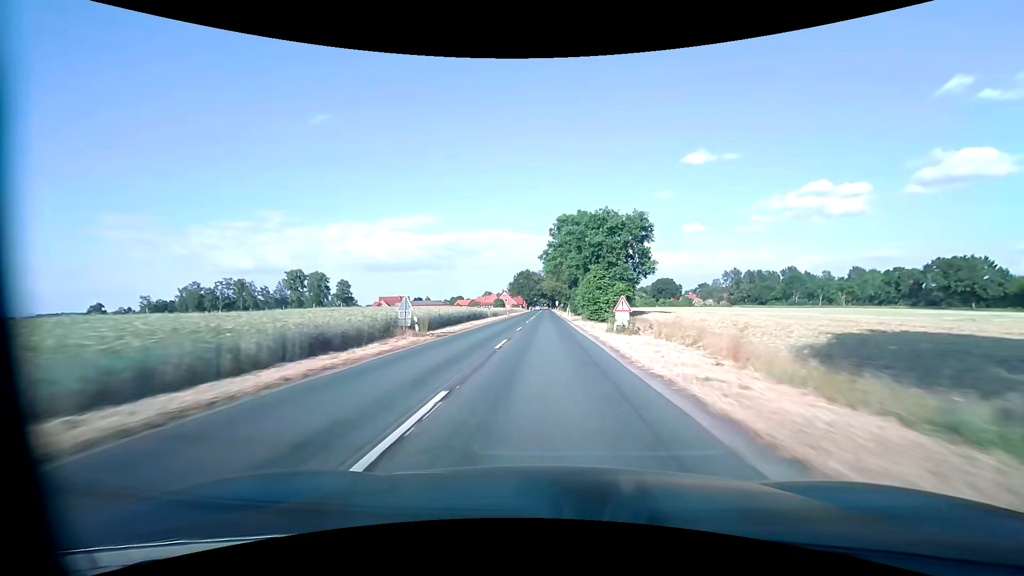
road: secondary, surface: asphalt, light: Day
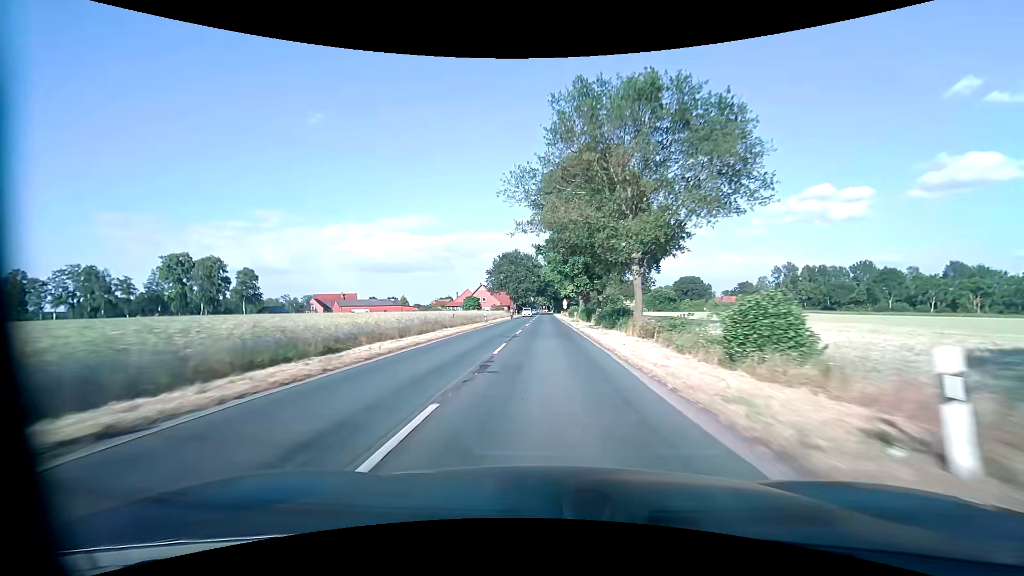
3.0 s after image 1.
(+0.2, +73.0) m; 0°
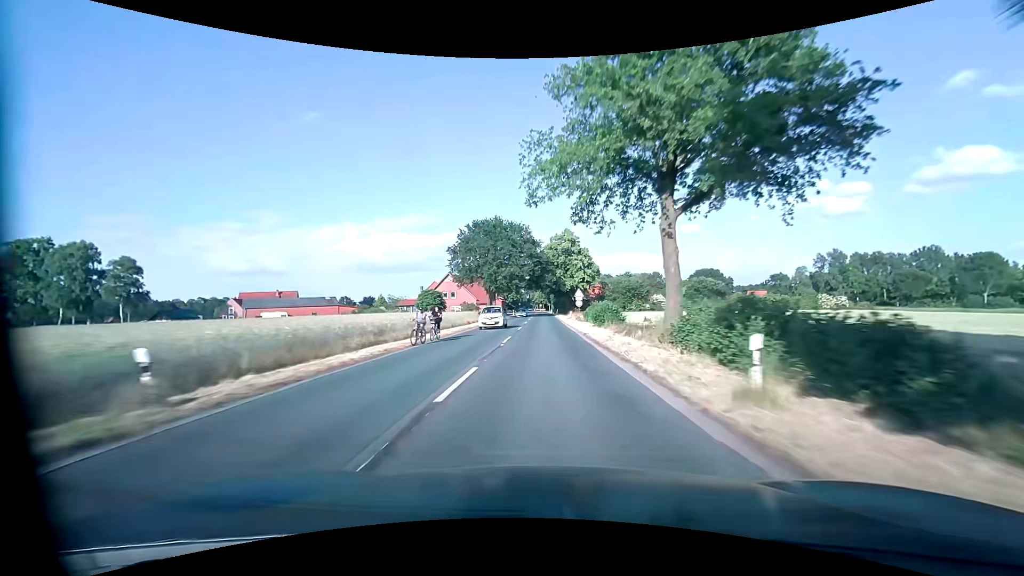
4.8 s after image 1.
(0.0, +43.6) m; 0°
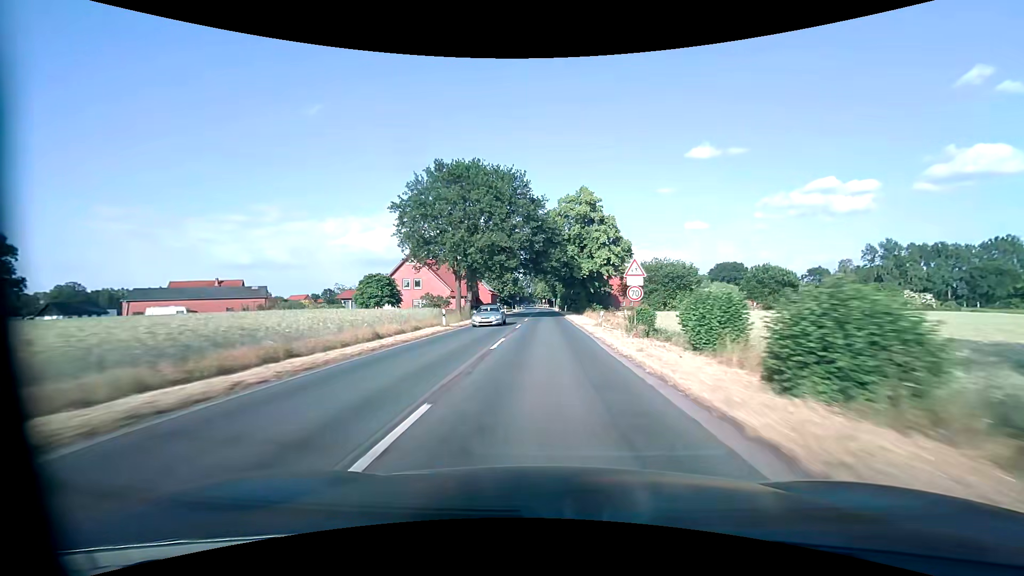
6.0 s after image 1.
(-0.1, +28.7) m; 0°
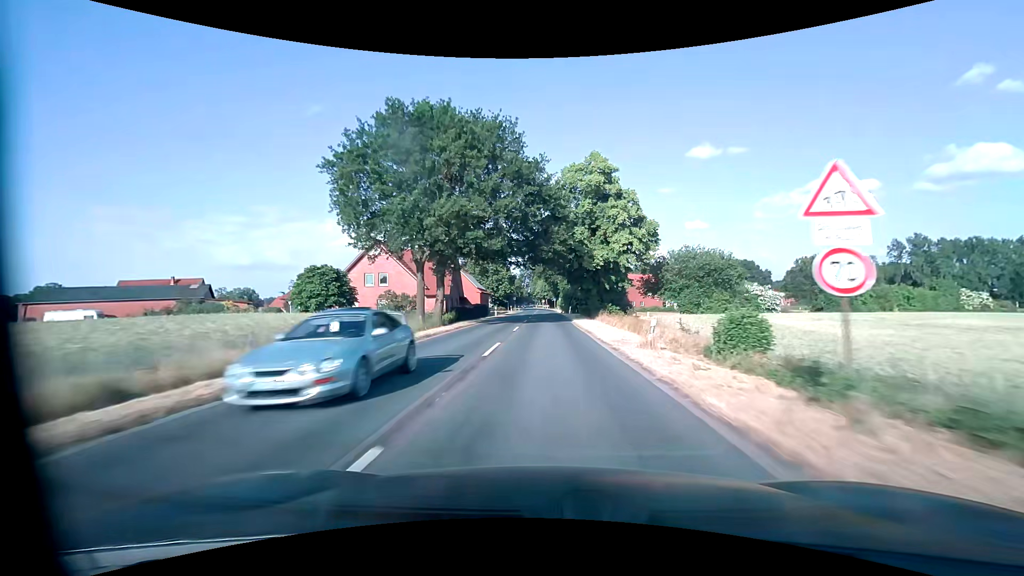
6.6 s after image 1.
(0.0, +13.8) m; 0°
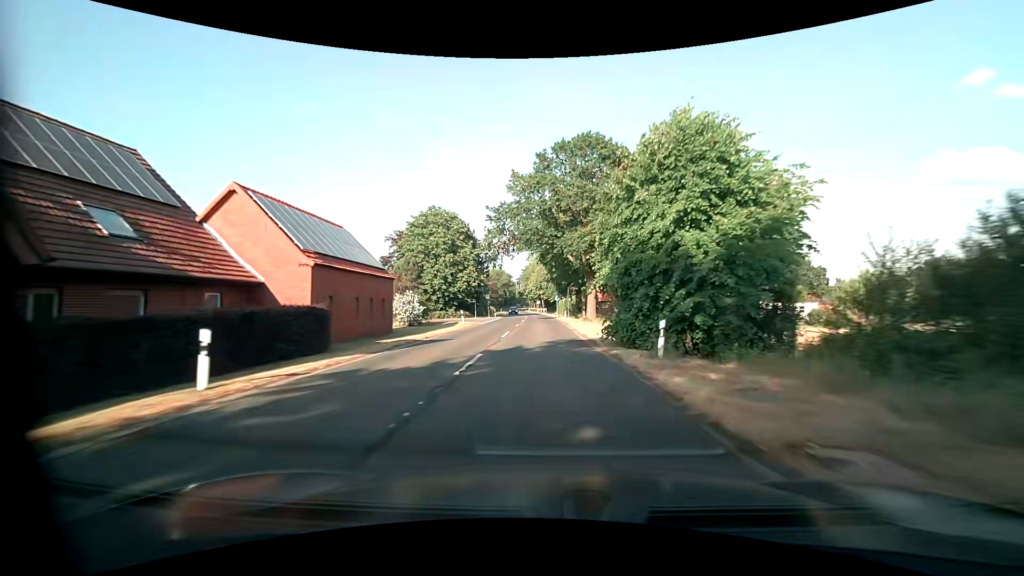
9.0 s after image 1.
(+0.2, +50.3) m; 0°
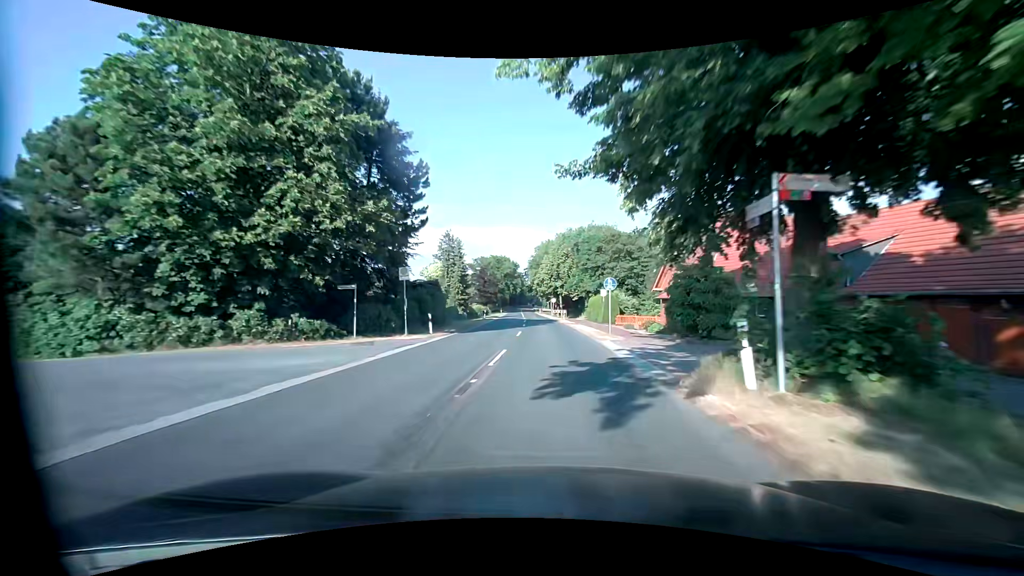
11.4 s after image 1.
(-0.6, +46.4) m; -1°
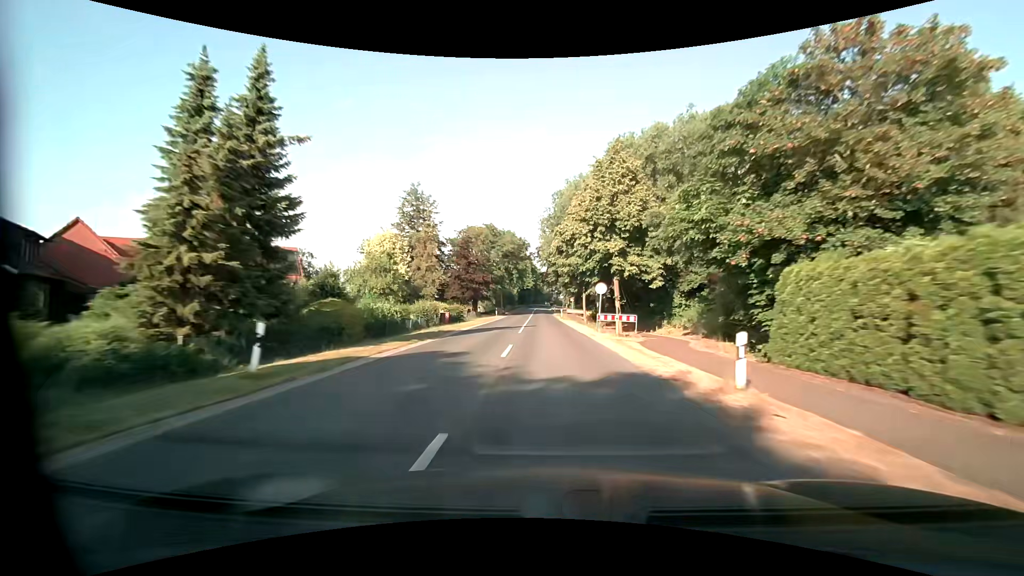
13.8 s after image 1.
(-1.2, +46.5) m; -3°
(0, +10) (0, +20) (0, +30) (0, +40) (-1, +50) (-1, +60) (-1, +70) (-1, +80) (-1, +90) (-1, +100) m
